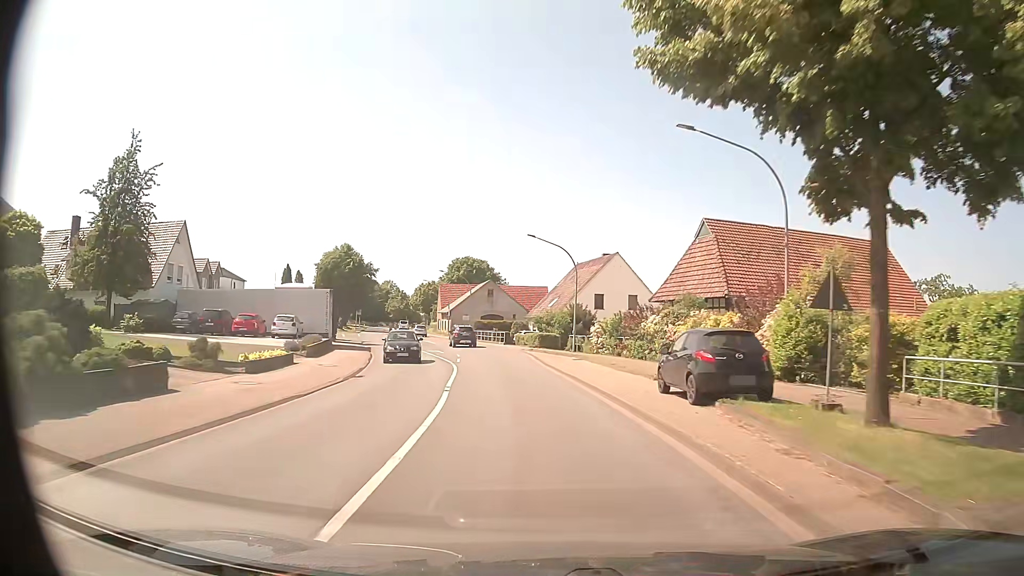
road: primary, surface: asphalt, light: Day
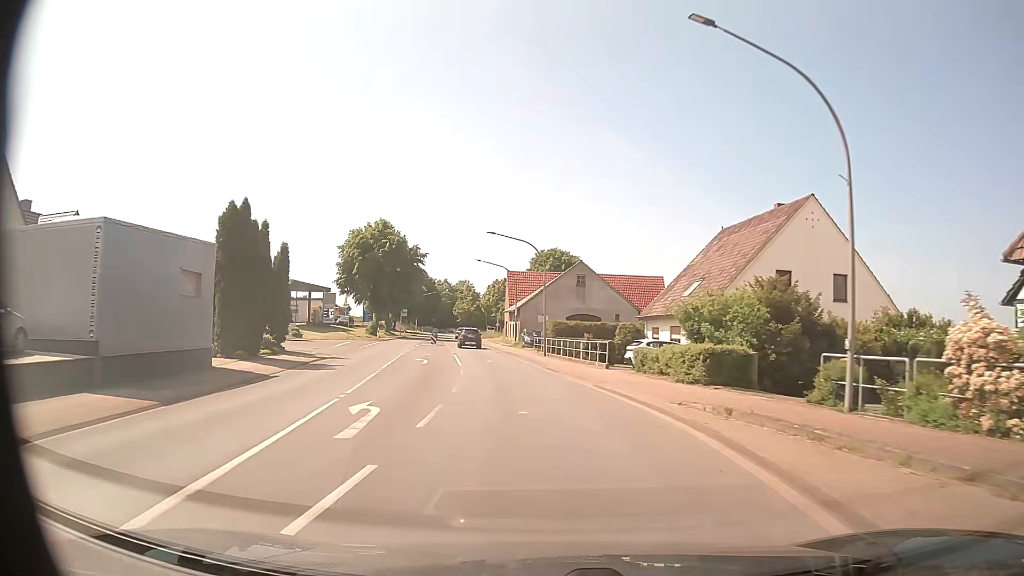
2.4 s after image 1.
(-2.2, +32.2) m; -8°
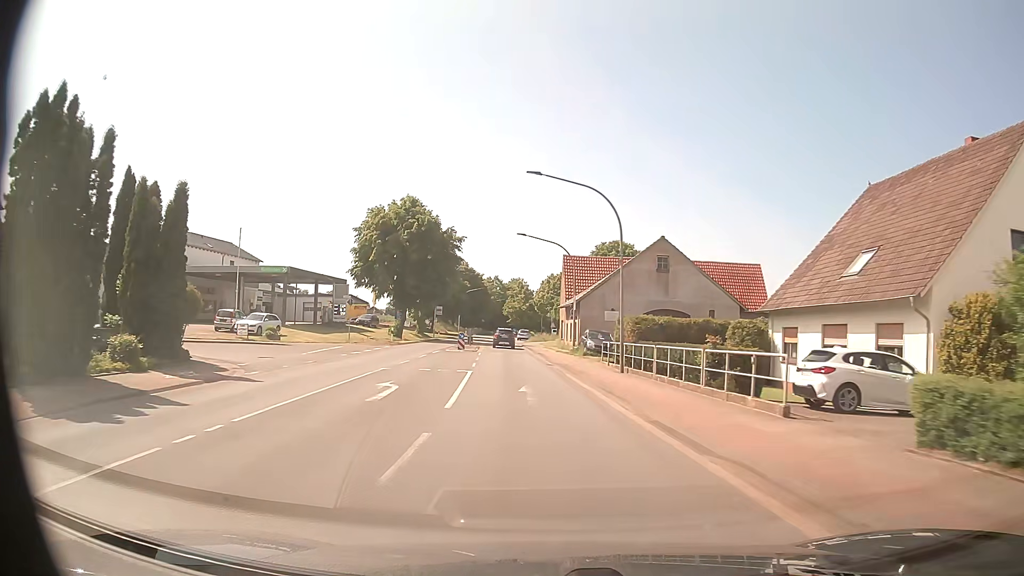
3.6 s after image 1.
(-0.7, +16.1) m; -5°
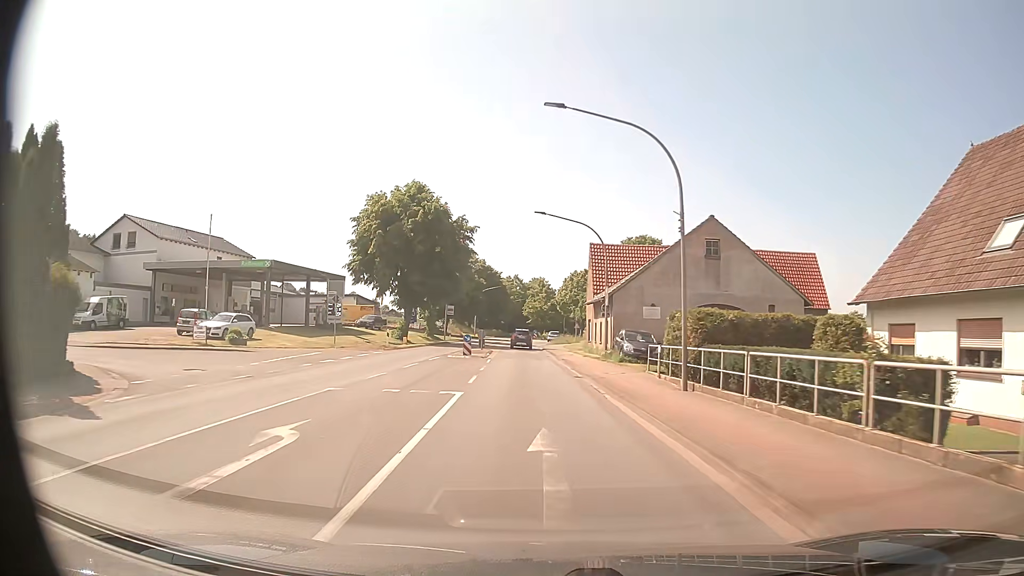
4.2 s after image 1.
(-0.1, +8.1) m; -2°
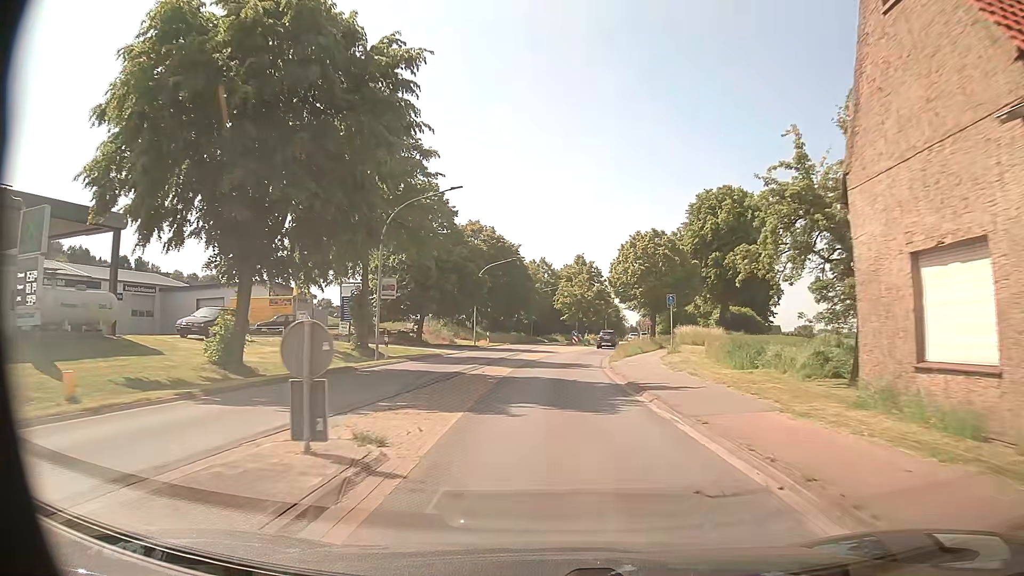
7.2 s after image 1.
(-1.4, +40.1) m; -2°
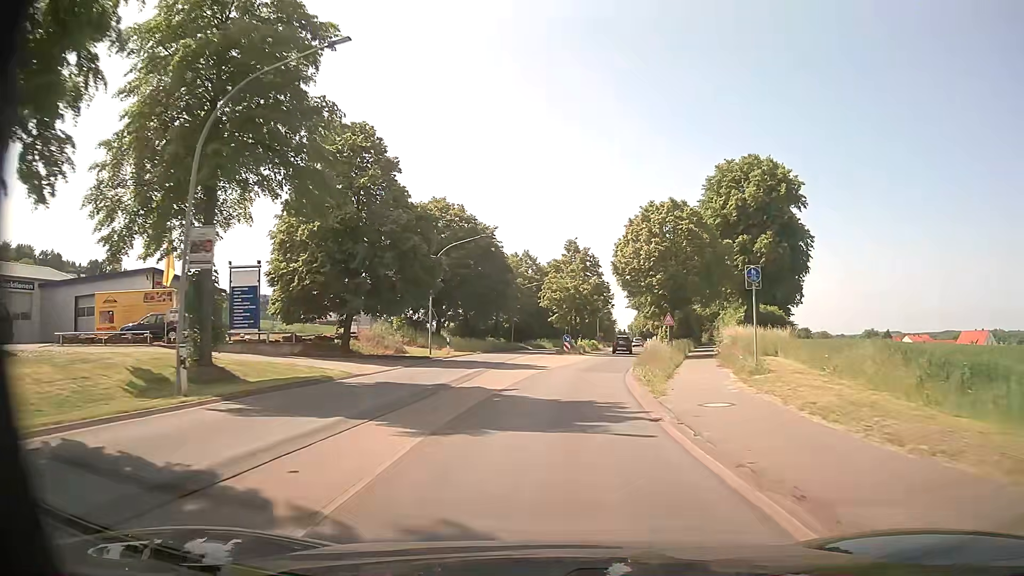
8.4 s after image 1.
(+0.1, +16.2) m; 0°
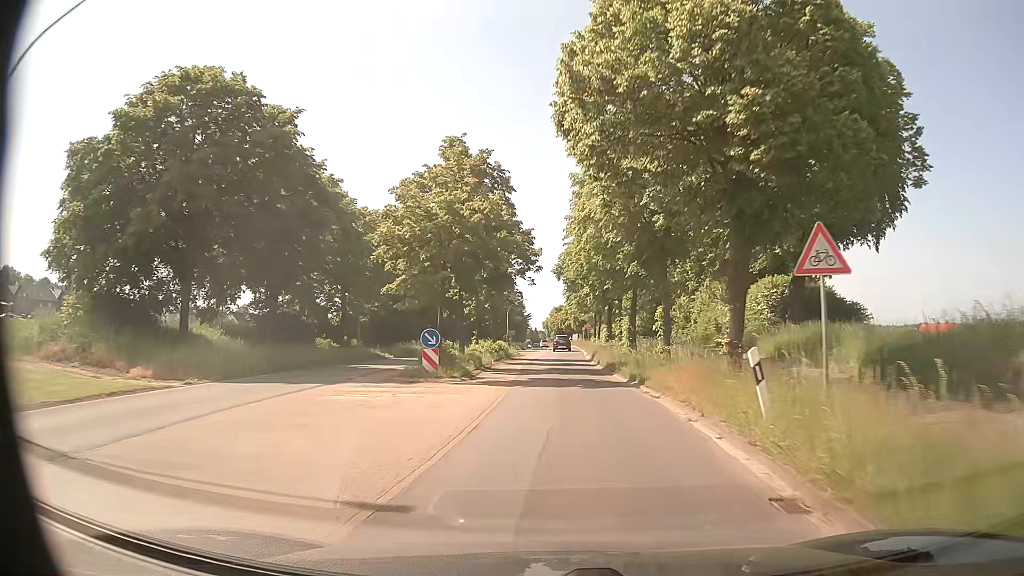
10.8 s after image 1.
(+2.4, +32.6) m; +8°
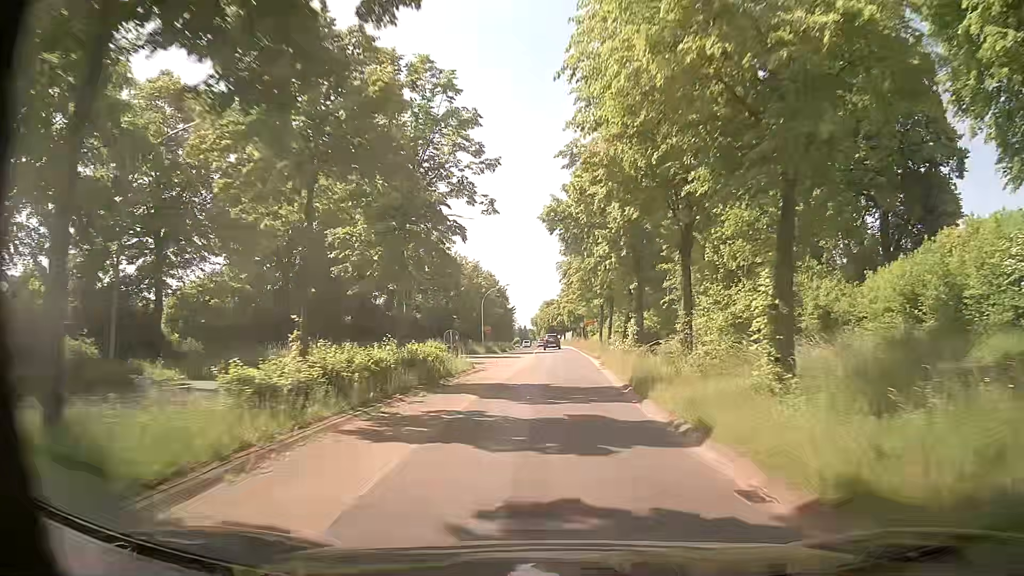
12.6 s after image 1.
(+0.2, +25.0) m; +1°
(0, +10) (0, +20) (0, +30) (0, +40) (0, +50) (0, +60) (0, +70) (0, +80) (0, +90) (0, +100) m
